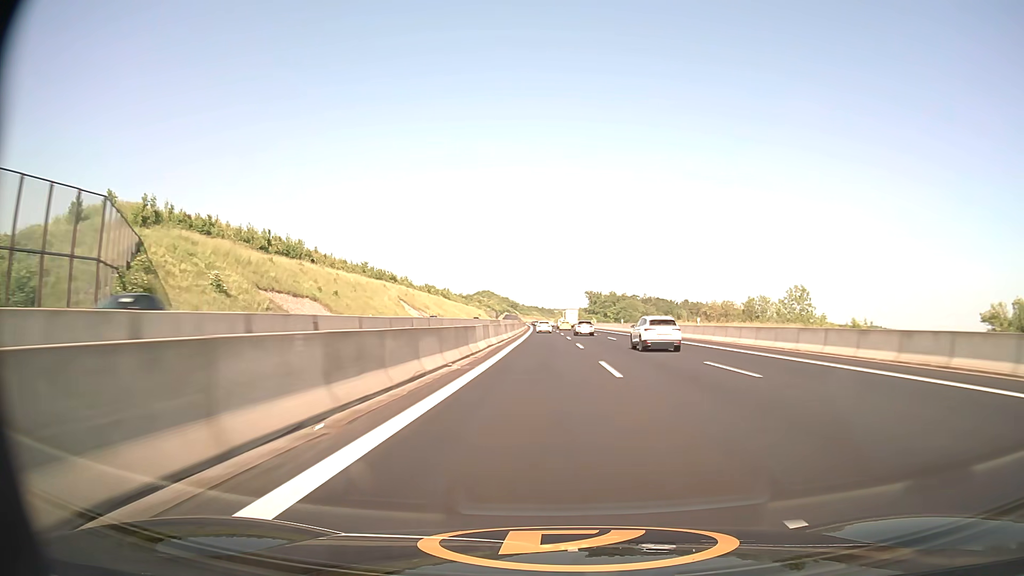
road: motorway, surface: asphalt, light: Day
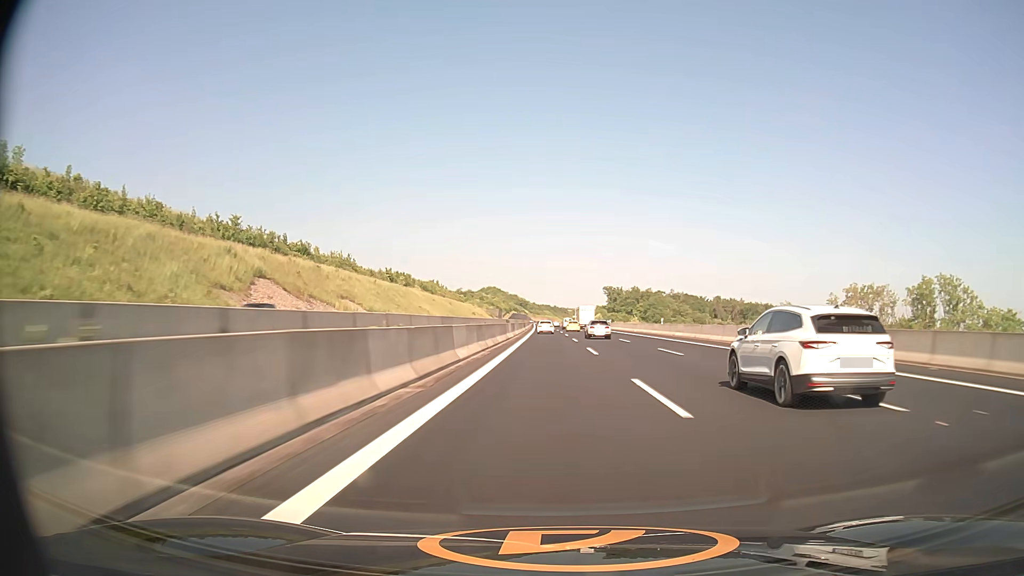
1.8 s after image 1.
(-1.0, +78.5) m; -1°
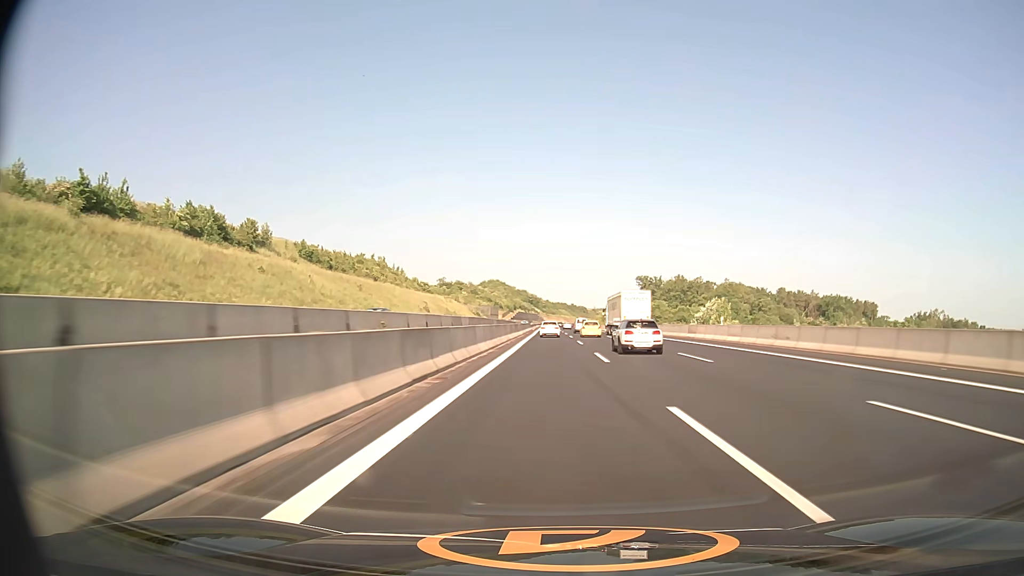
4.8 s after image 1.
(-1.6, +130.1) m; -1°
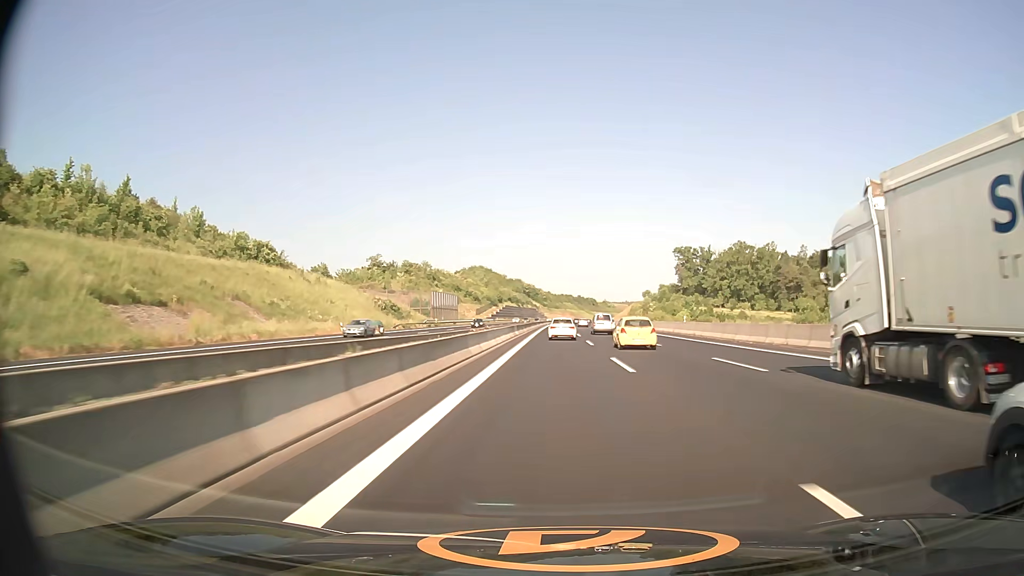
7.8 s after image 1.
(-0.5, +130.2) m; 0°
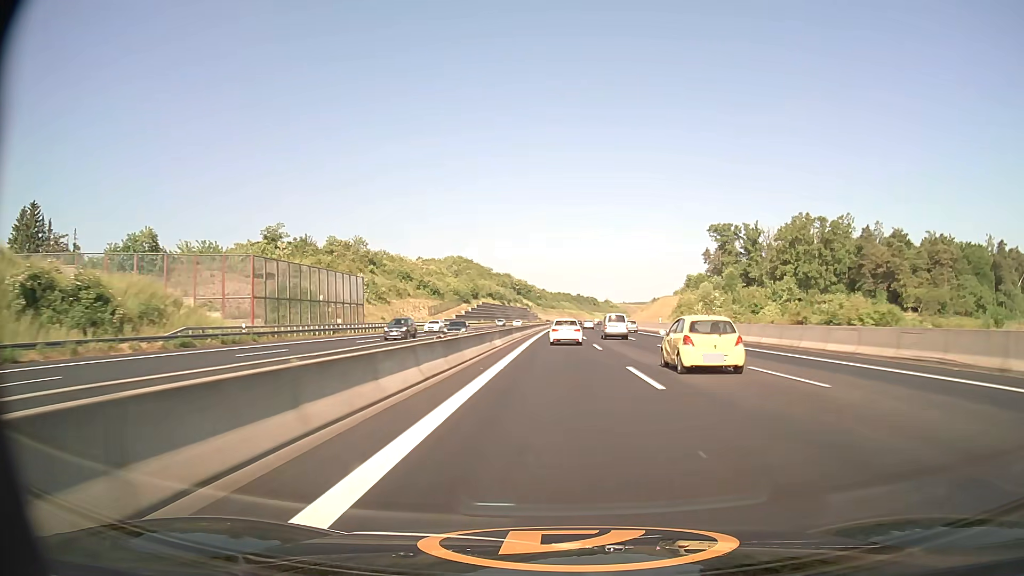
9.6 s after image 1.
(0.0, +75.4) m; 0°
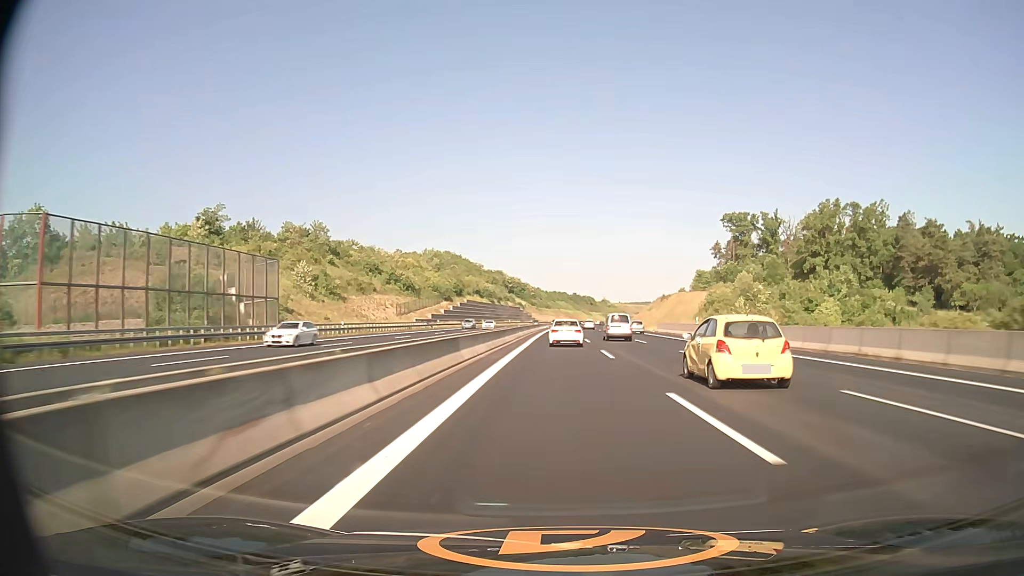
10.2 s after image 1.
(+0.1, +24.7) m; 0°
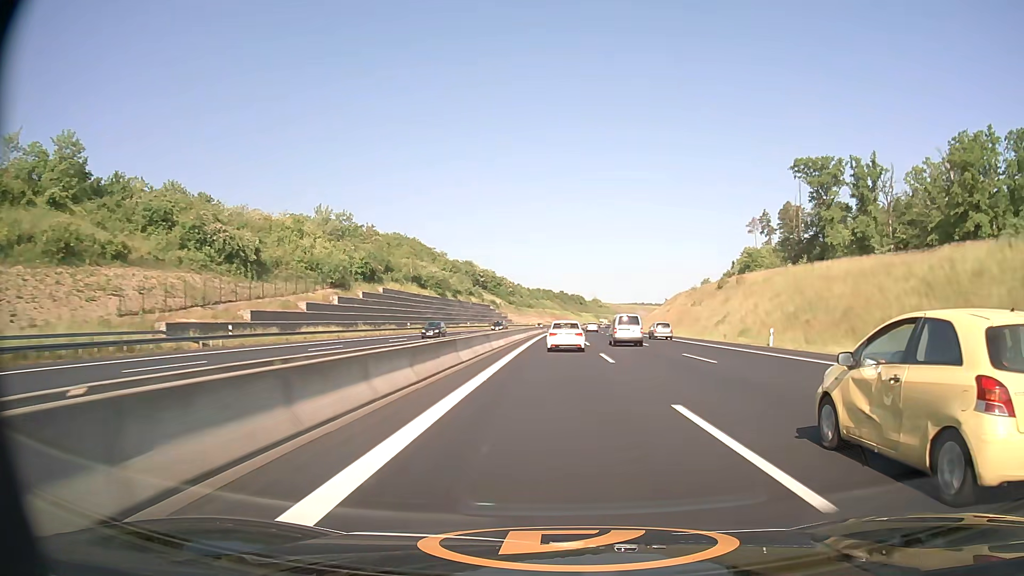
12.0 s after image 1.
(+0.8, +73.0) m; +1°
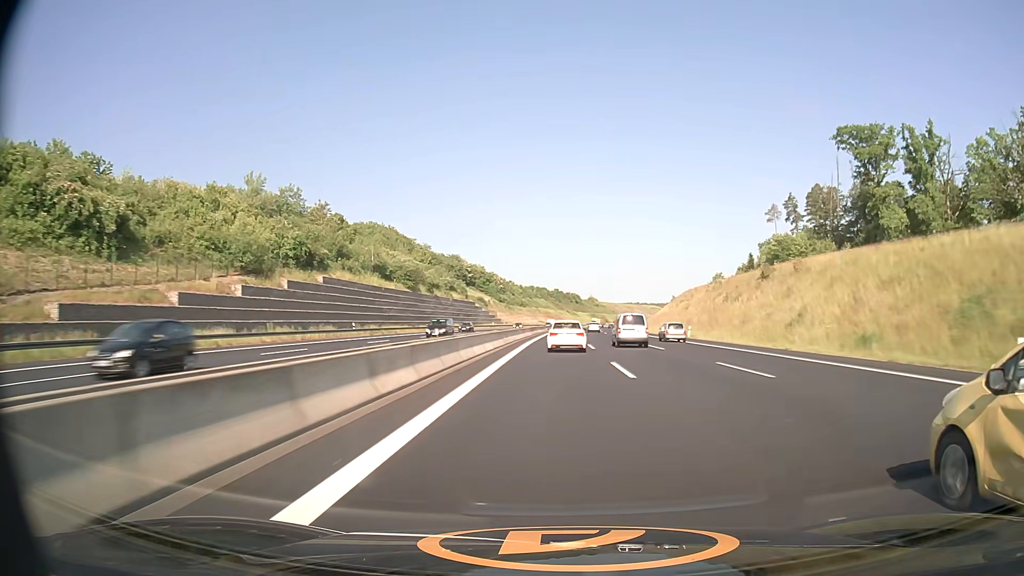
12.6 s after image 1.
(+0.1, +24.2) m; 0°
(0, +10) (0, +20) (0, +30) (0, +40) (0, +50) (+1, +60) (+1, +70) (+1, +80) (+2, +90) (+2, +100) m
